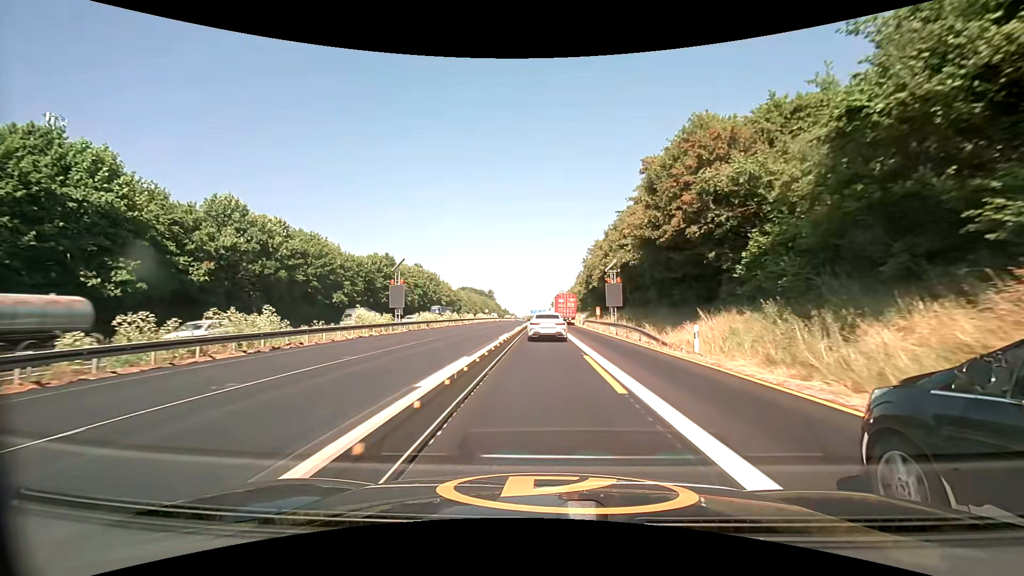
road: motorway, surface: asphalt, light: Day
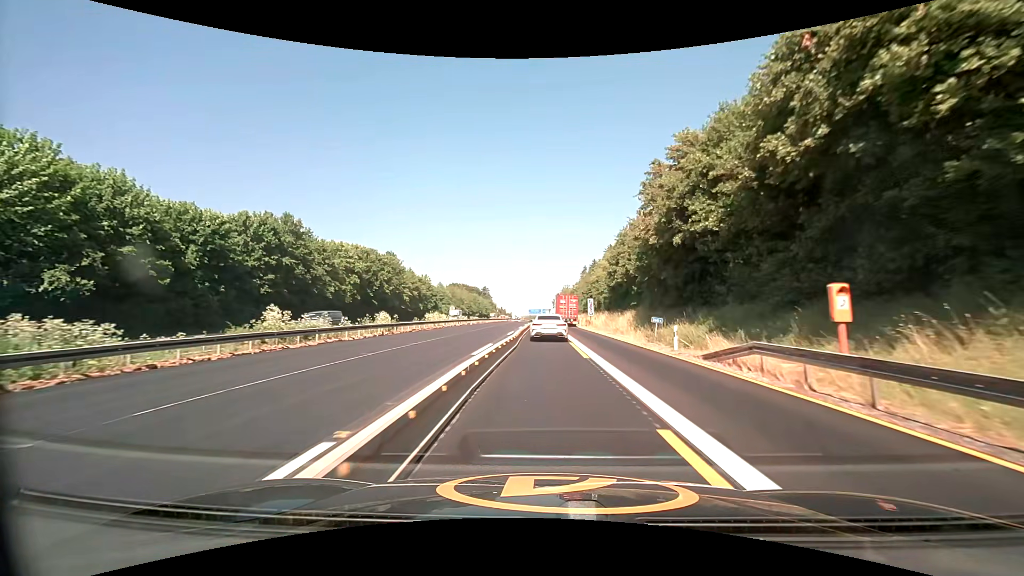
(0.0, +47.0) m; 0°
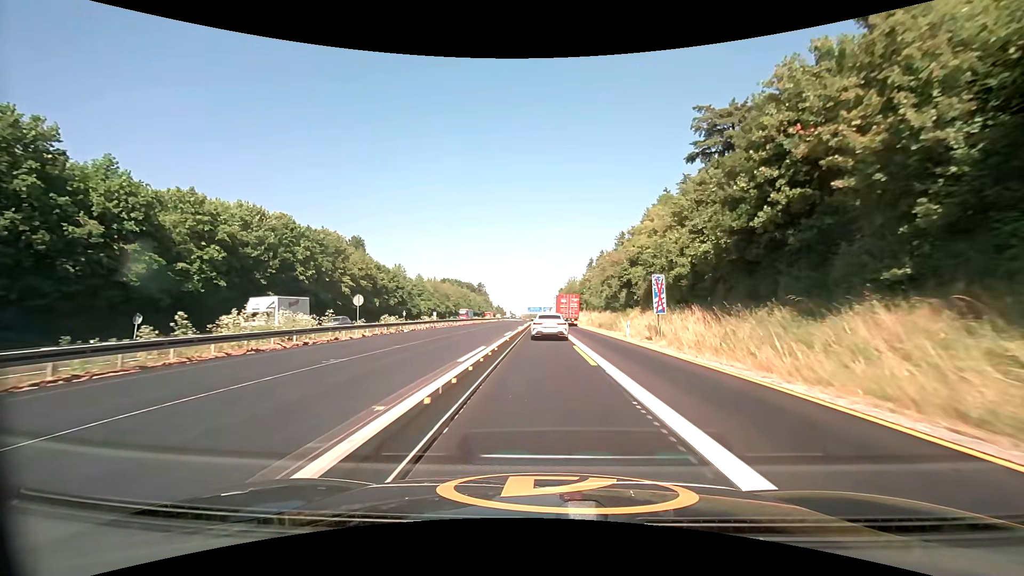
(+0.1, +38.5) m; 0°
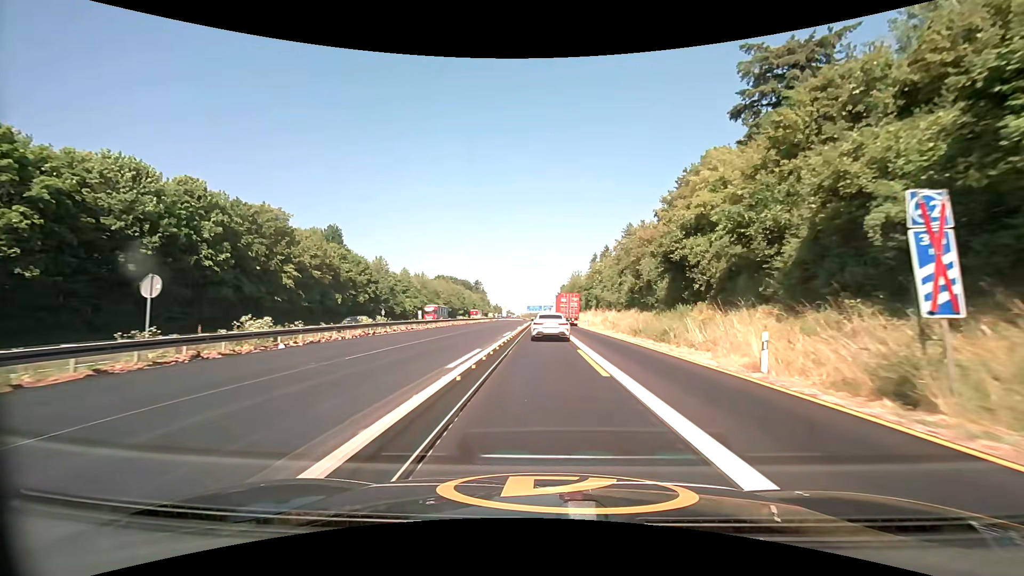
(0.0, +19.4) m; 0°
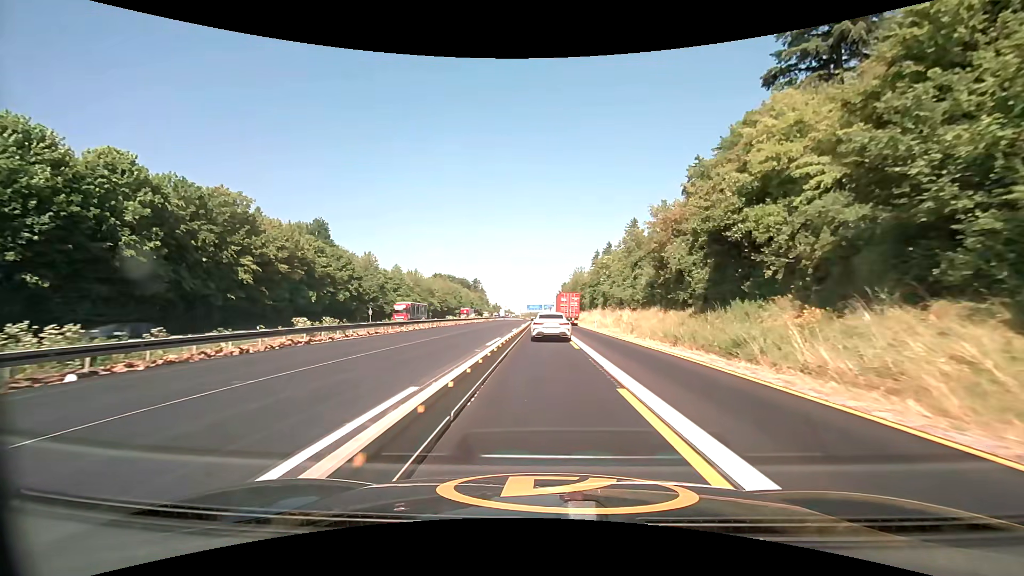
(0.0, +9.5) m; 0°
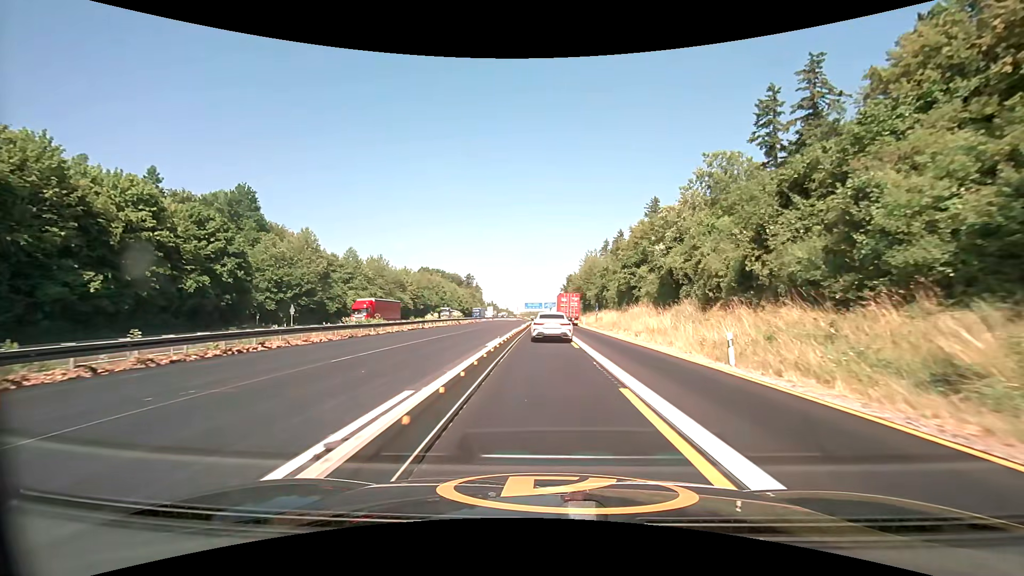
(-0.1, +36.4) m; 0°
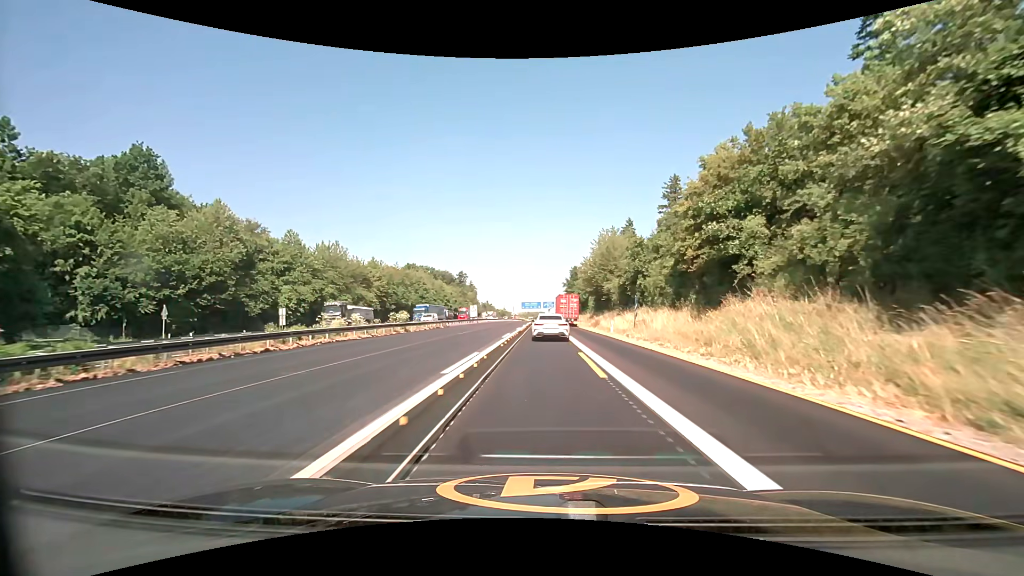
(+0.1, +27.0) m; 0°
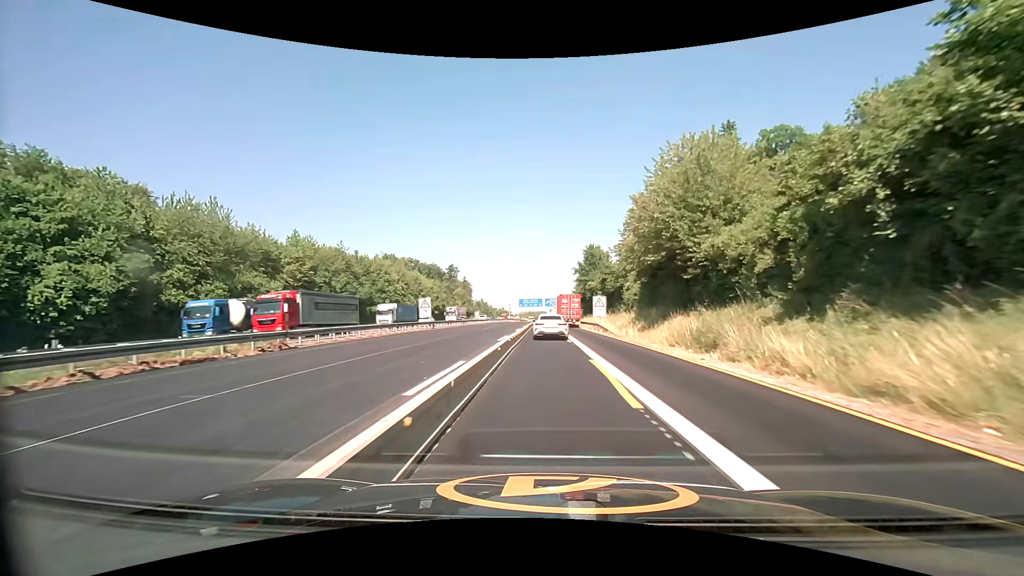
(+0.1, +39.4) m; 0°
(0, +10) (0, +20) (0, +30) (0, +40) (0, +50) (0, +60) (0, +70) (0, +80) (0, +90) (0, +100) m
